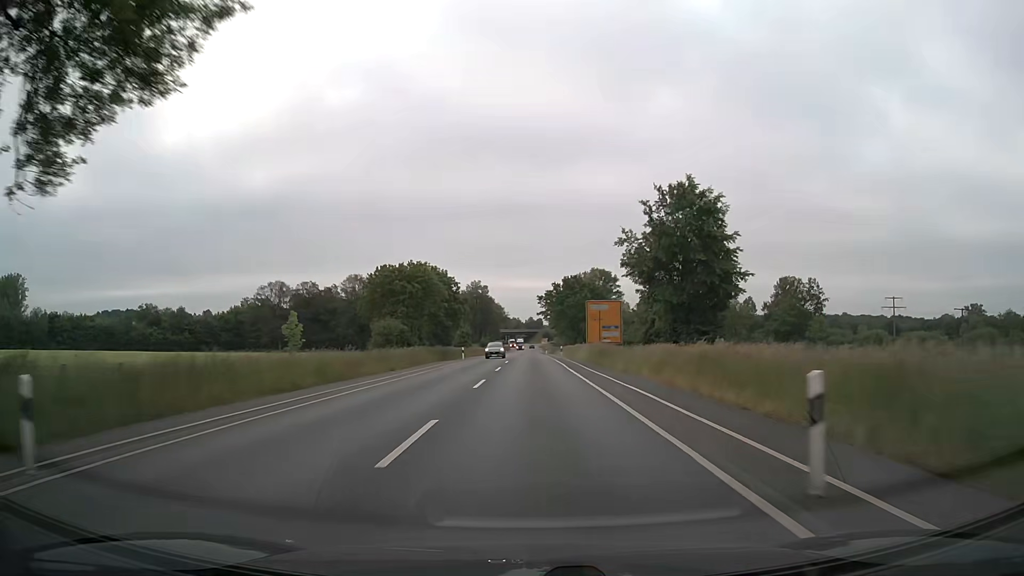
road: secondary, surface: asphalt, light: Day
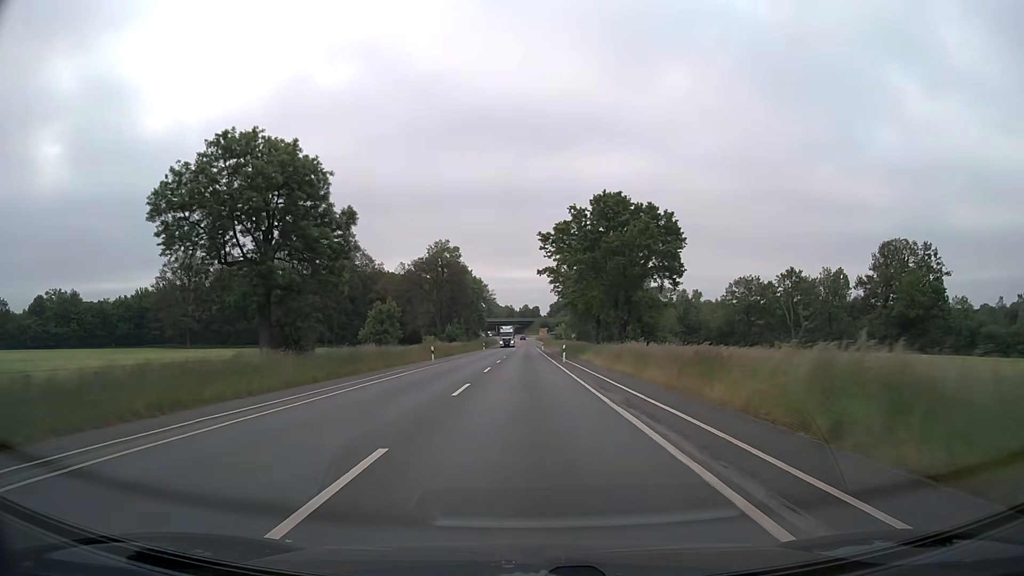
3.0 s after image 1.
(+0.3, +63.8) m; 0°
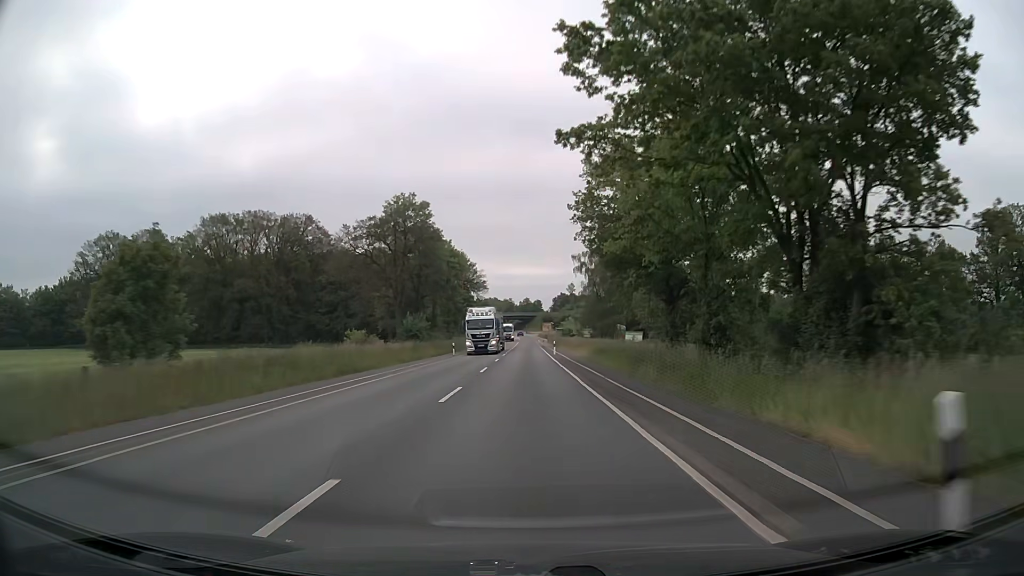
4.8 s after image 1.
(-0.1, +38.3) m; 0°
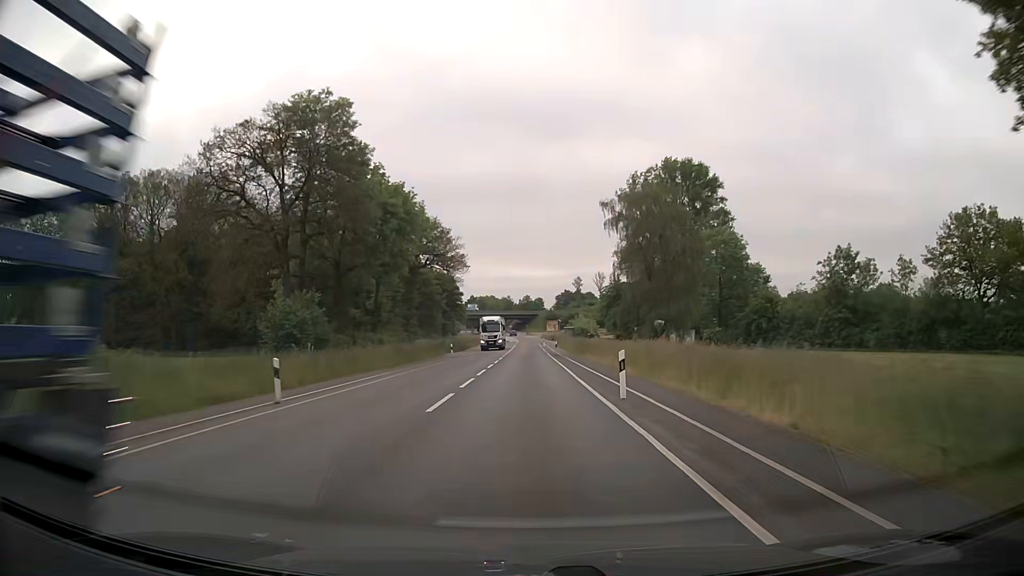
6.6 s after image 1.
(0.0, +38.2) m; 0°
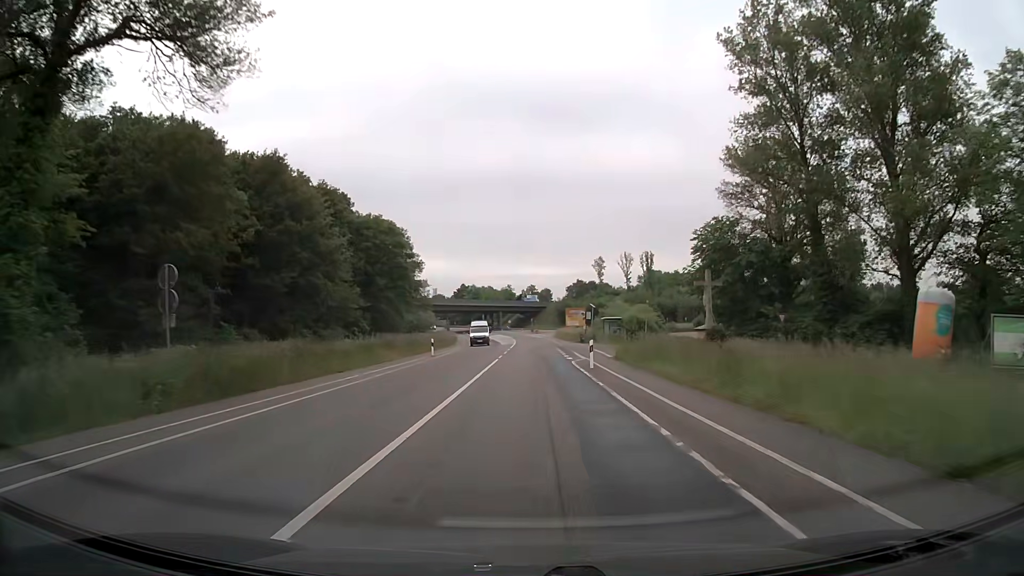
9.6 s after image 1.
(-0.1, +62.9) m; 0°
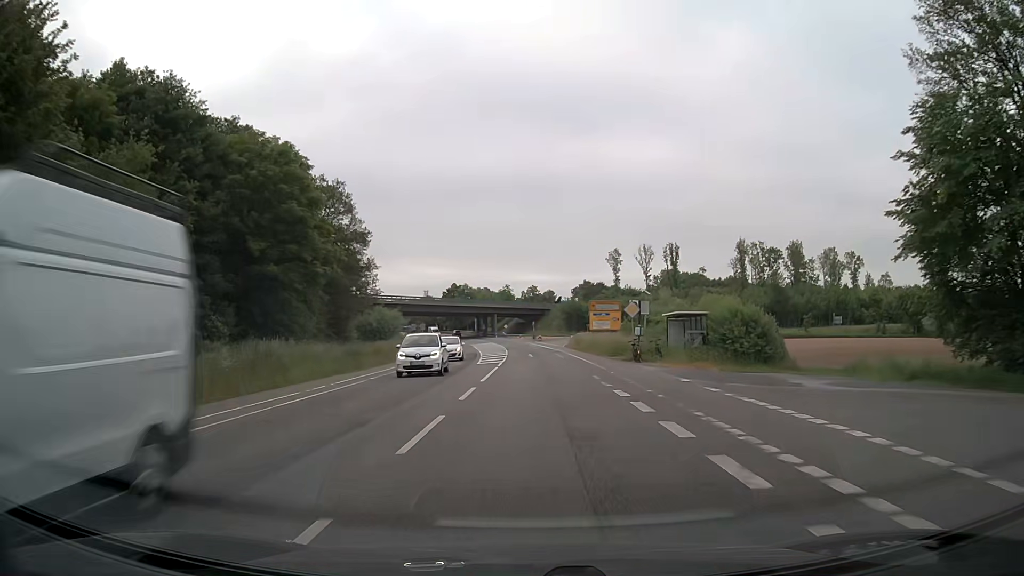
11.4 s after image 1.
(+0.1, +33.0) m; 0°
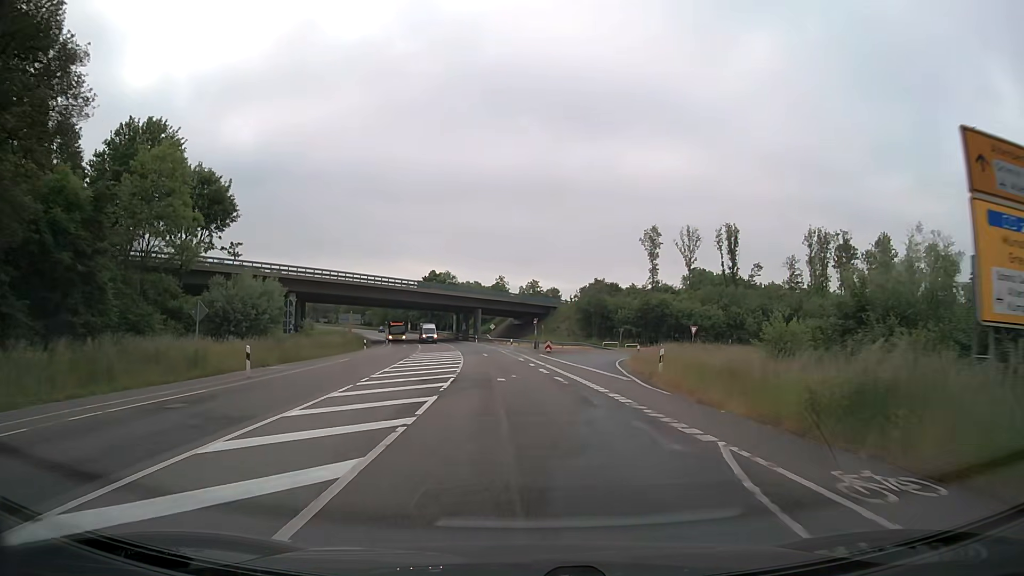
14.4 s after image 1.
(0.0, +47.2) m; 0°
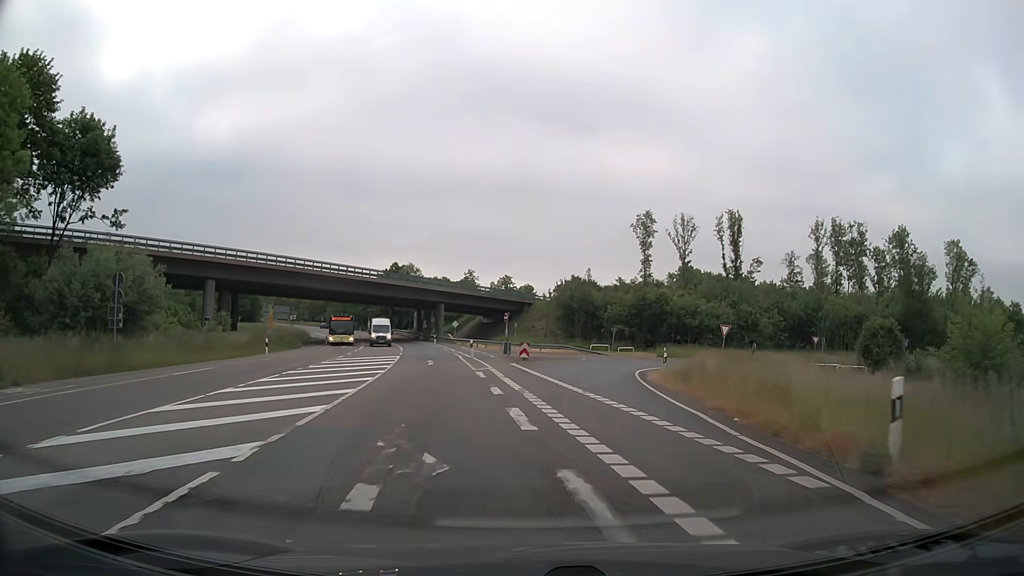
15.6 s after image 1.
(+0.3, +15.9) m; +2°
(0, +10) (+1, +20) (+3, +30) (+6, +39) (+13, +47) (+21, +52) (+30, +56) (+40, +58) (+50, +60) (+60, +62) m
